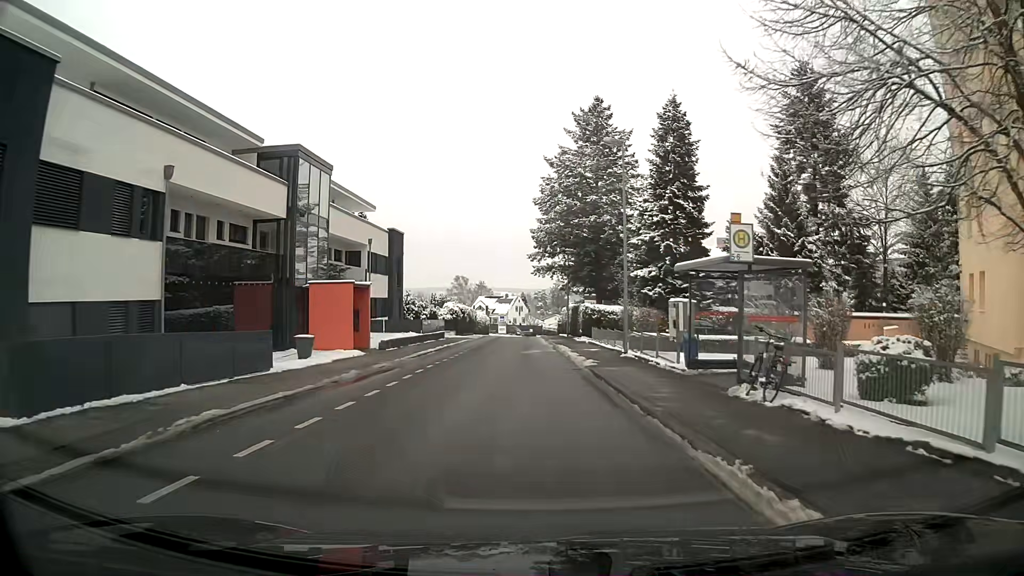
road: residential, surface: asphalt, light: Day
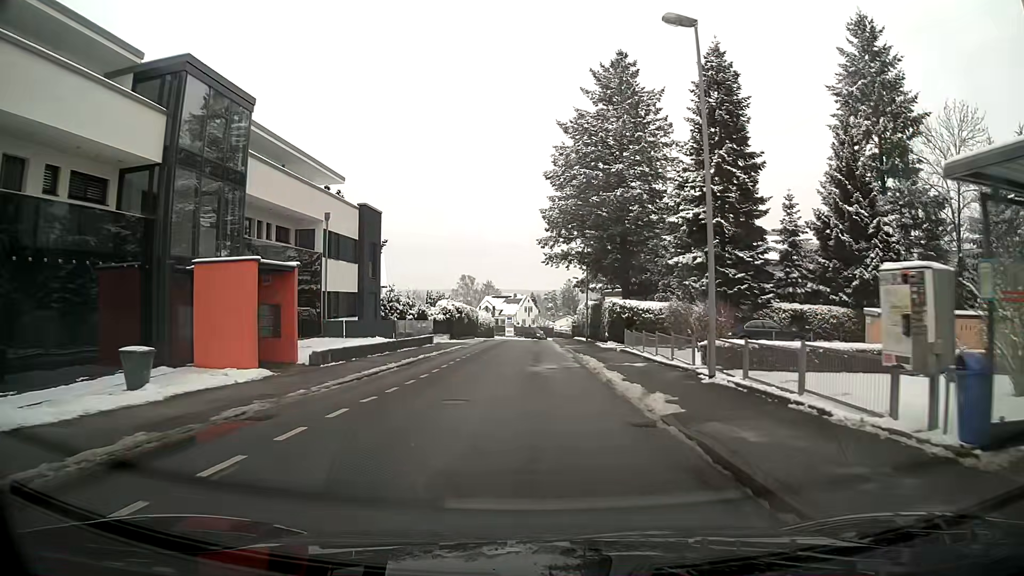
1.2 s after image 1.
(-0.1, +11.2) m; 0°
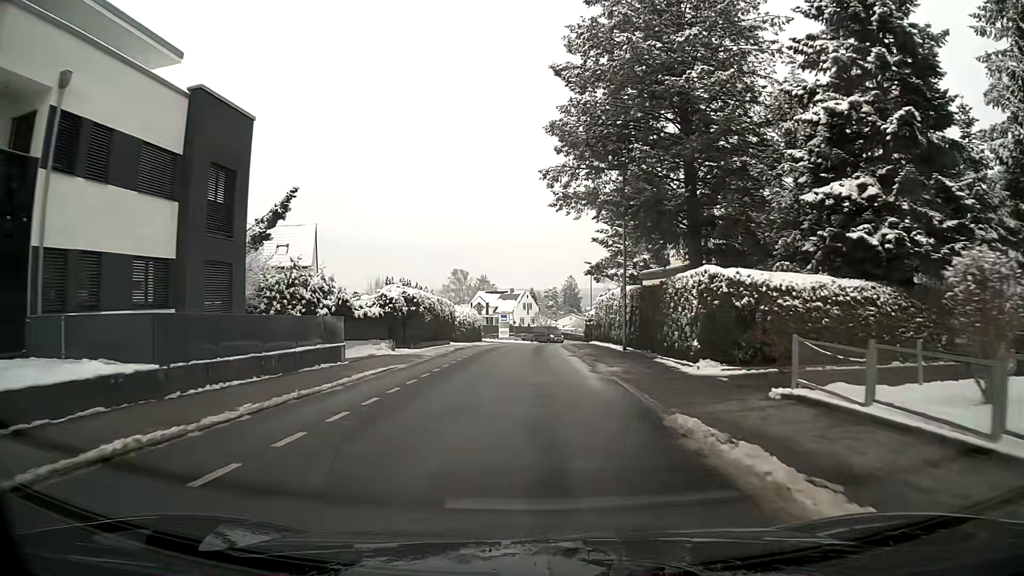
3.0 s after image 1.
(+0.1, +20.6) m; +1°
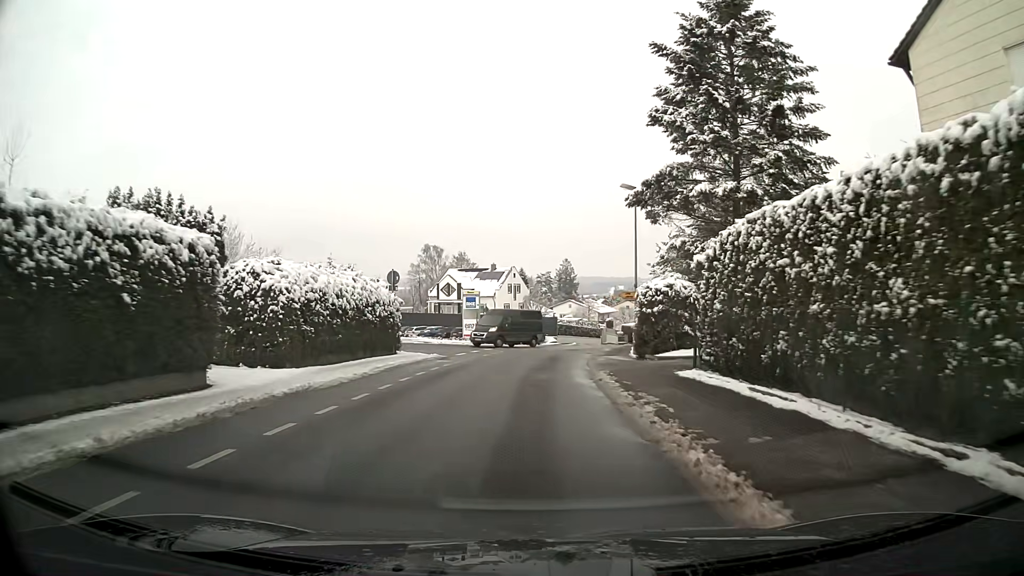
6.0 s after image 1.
(+0.3, +35.2) m; +1°
(0, +10) (0, +20) (+1, +30) (-3, +38) (-13, +39) (-23, +38) (-33, +36) (-42, +33) (-51, +29) (-61, +25) m
